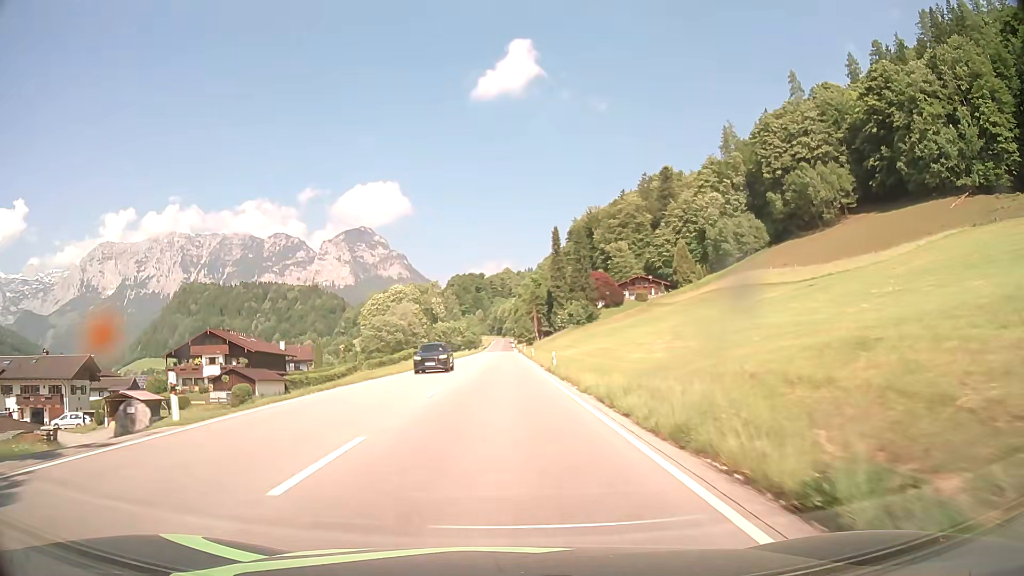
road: primary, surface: asphalt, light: Day
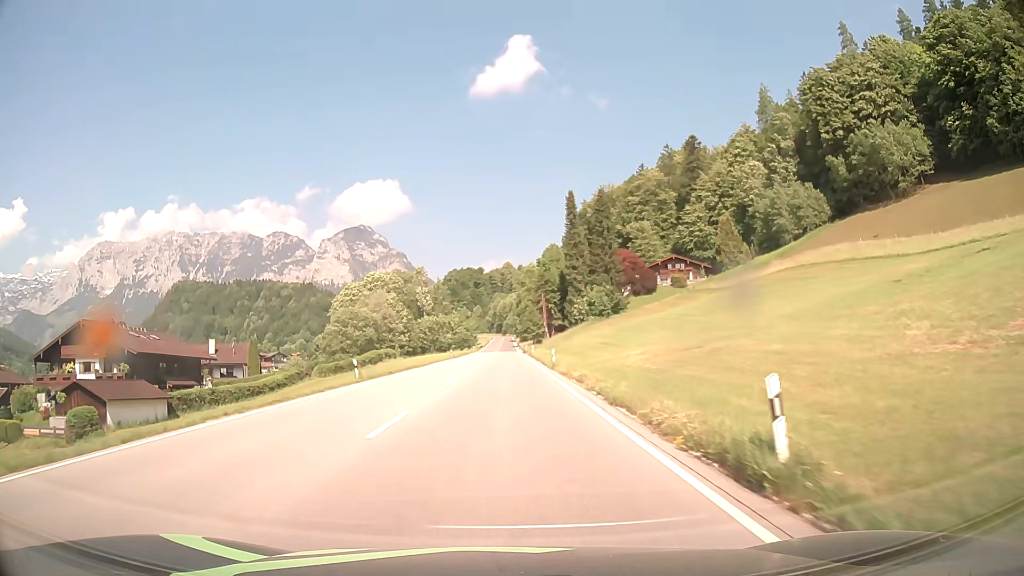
(+0.1, +32.2) m; 0°
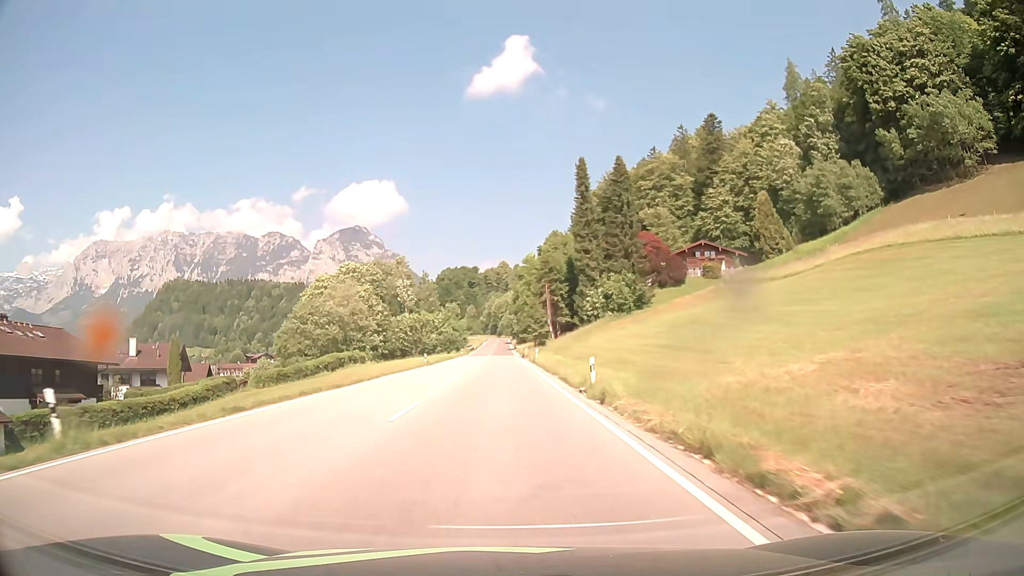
(+0.1, +21.5) m; +1°
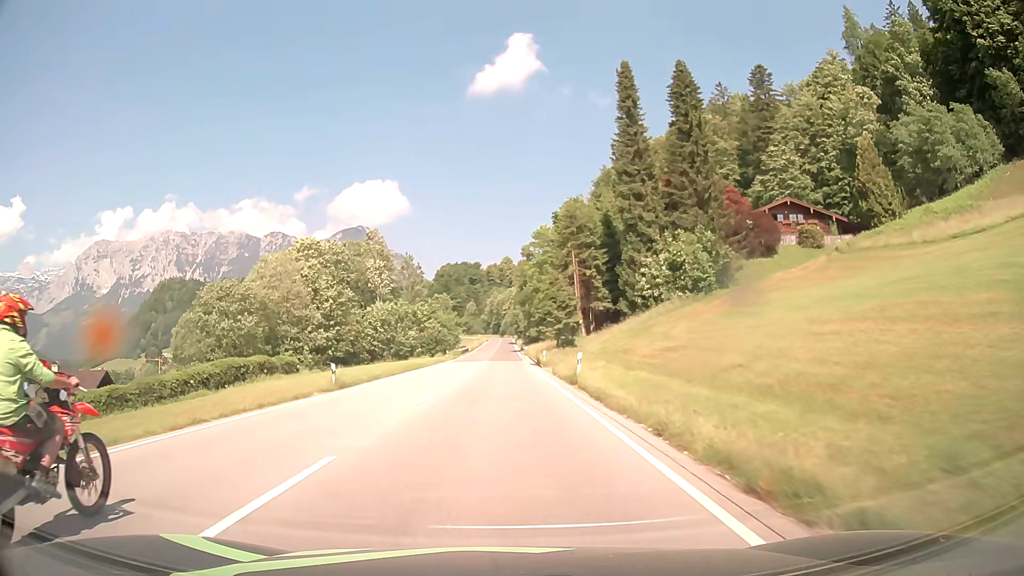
(-0.1, +32.2) m; 0°
